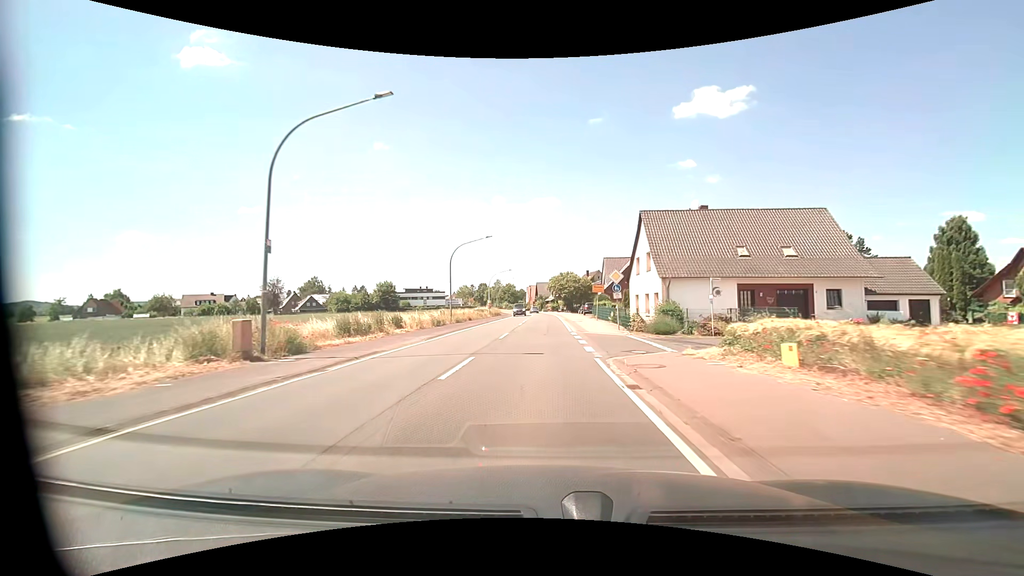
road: primary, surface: asphalt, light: Day
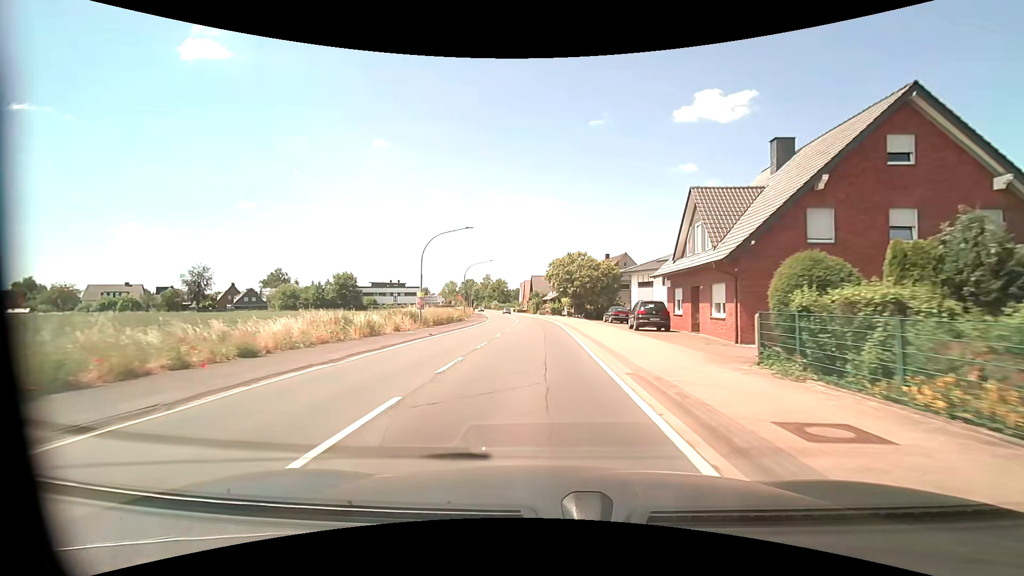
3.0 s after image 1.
(+0.1, +39.5) m; 0°
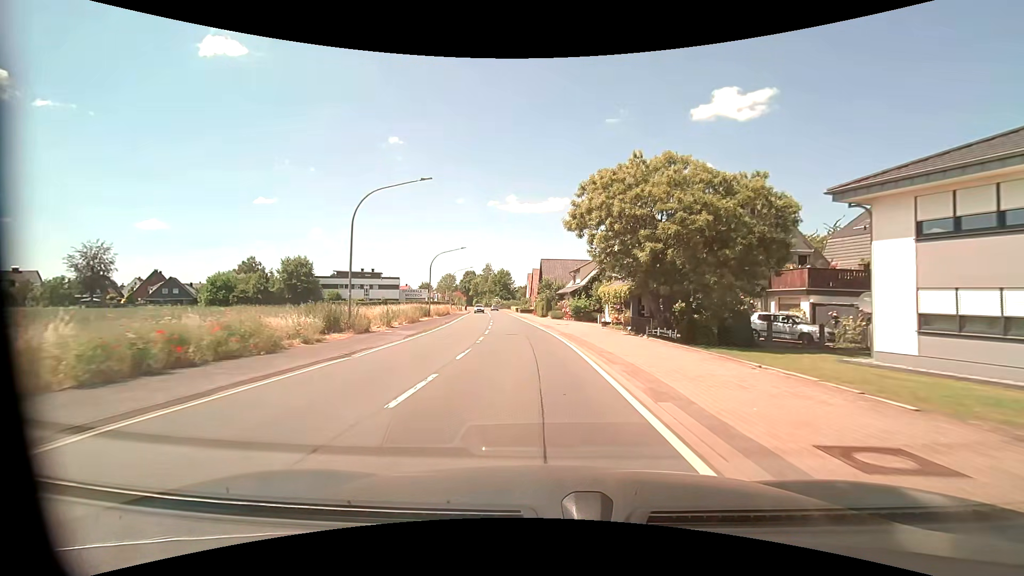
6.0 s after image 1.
(-0.5, +40.4) m; -1°
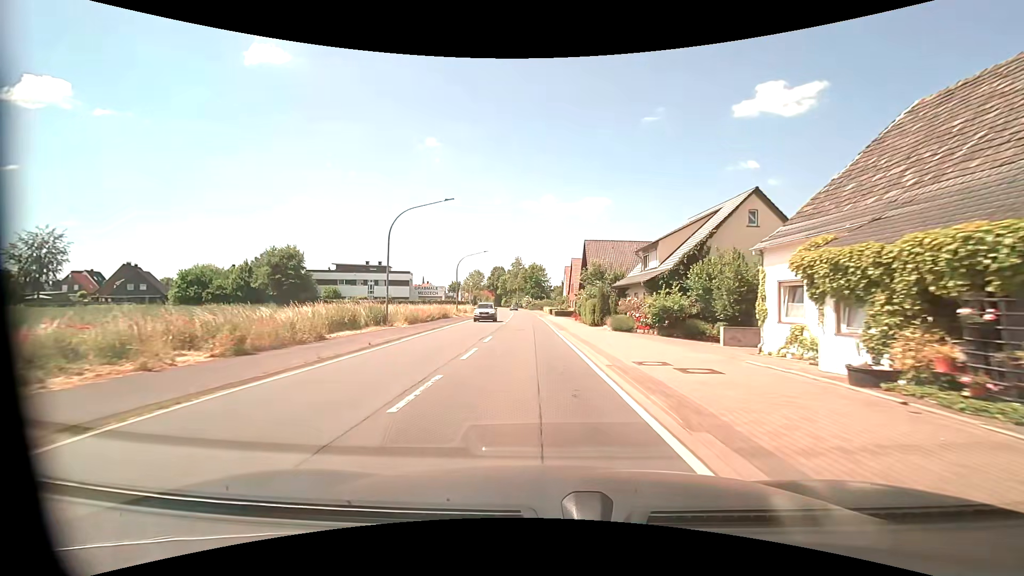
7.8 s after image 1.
(-1.0, +24.6) m; -5°
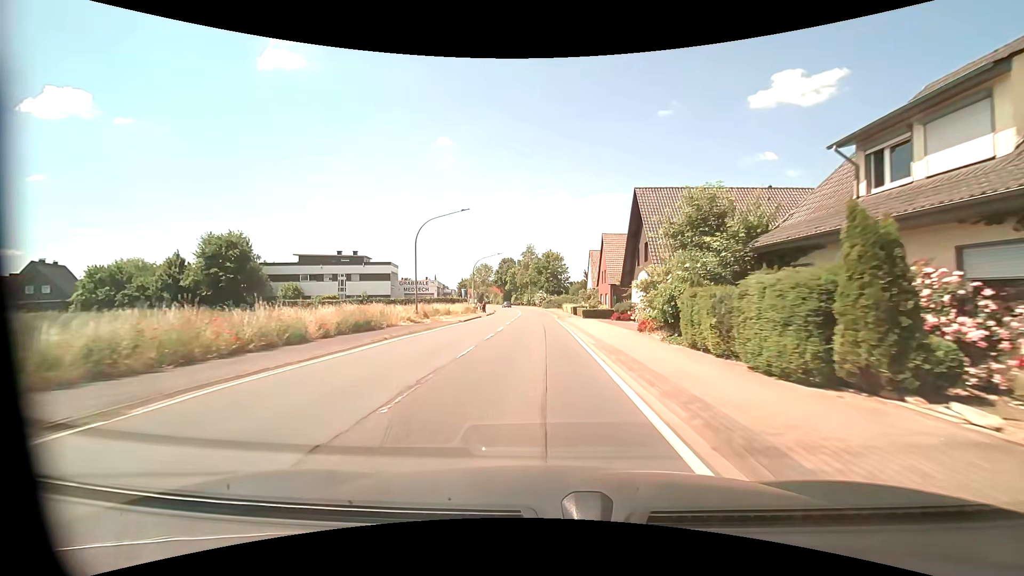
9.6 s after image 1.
(-0.3, +24.8) m; -1°
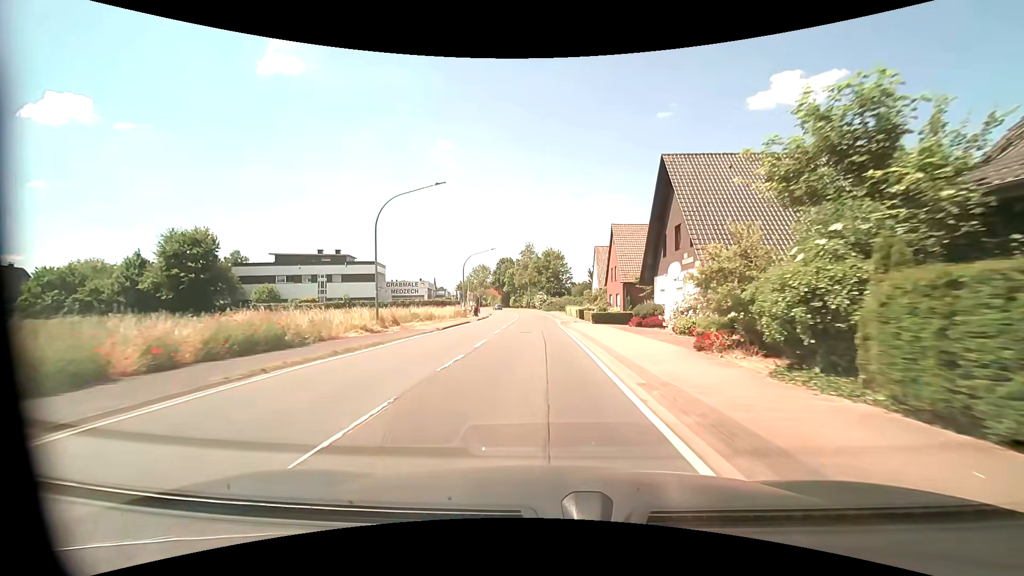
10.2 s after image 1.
(0.0, +8.1) m; 0°
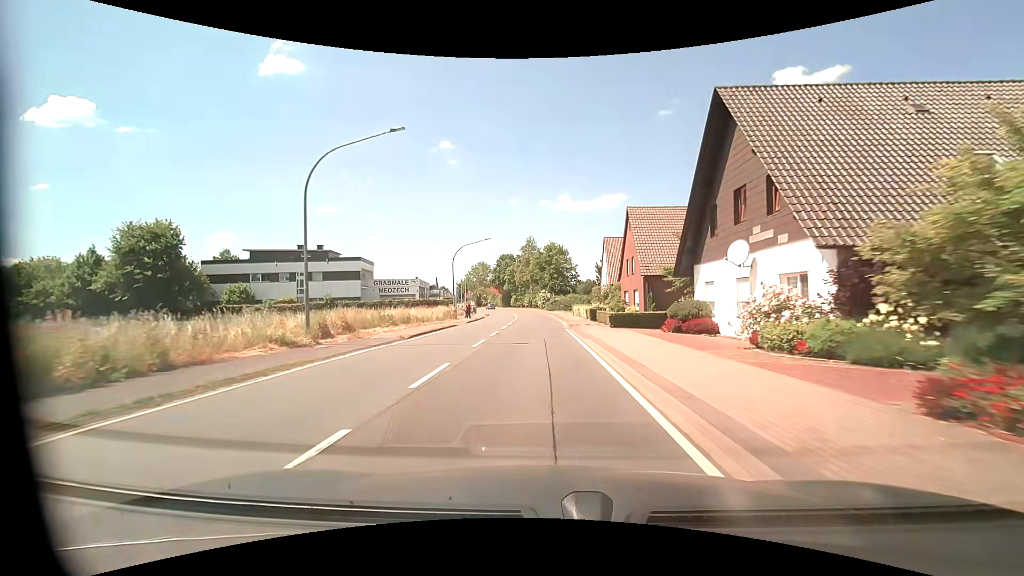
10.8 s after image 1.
(0.0, +8.0) m; -1°
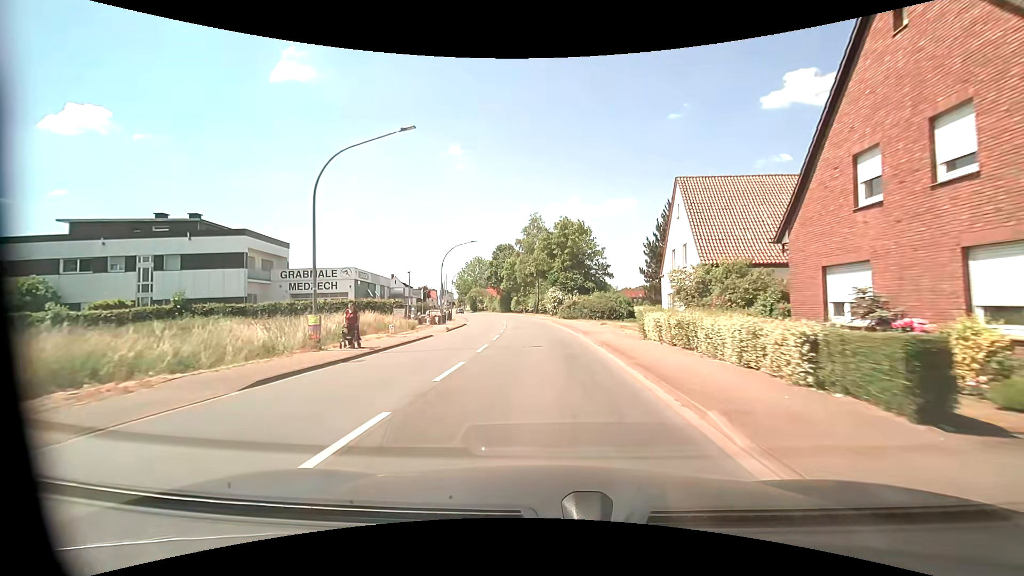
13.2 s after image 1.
(-0.3, +30.9) m; -1°
(0, +10) (0, +20) (0, +30) (-1, +40) (-1, +50) (-3, +60) (-4, +70) (-6, +80) (-9, +89) (-11, +99) m
